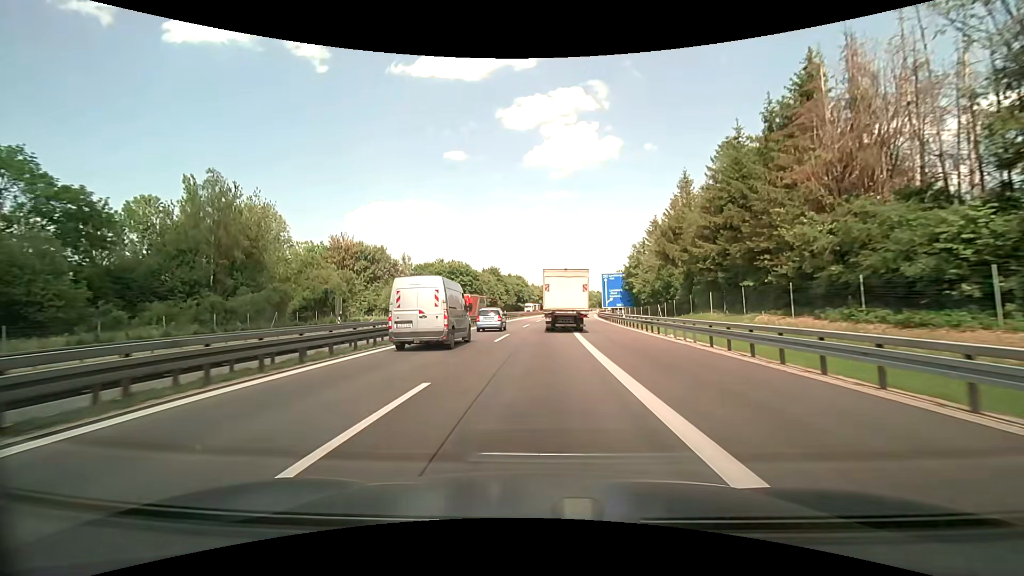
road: motorway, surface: asphalt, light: Day
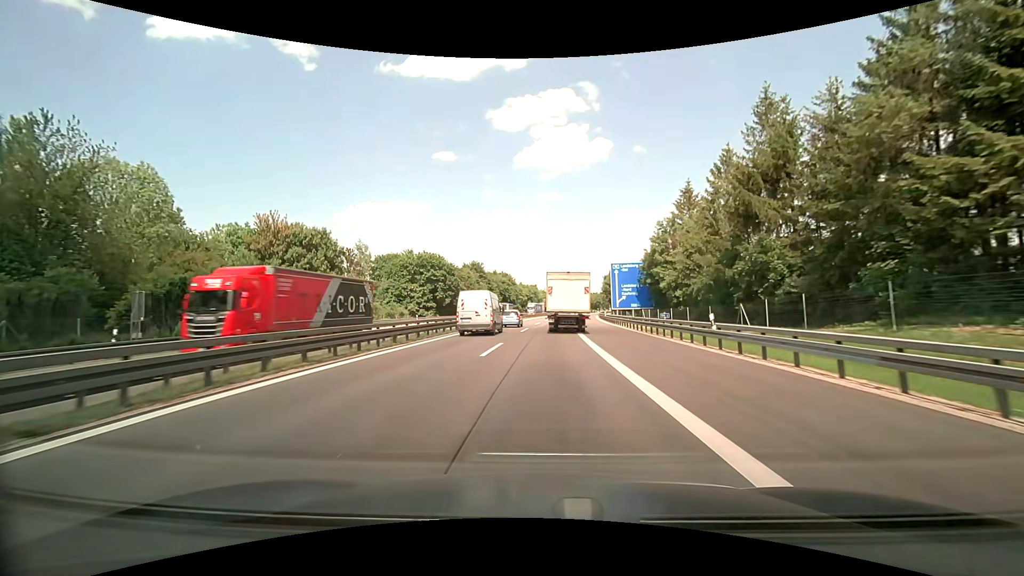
(+0.3, +24.3) m; +1°
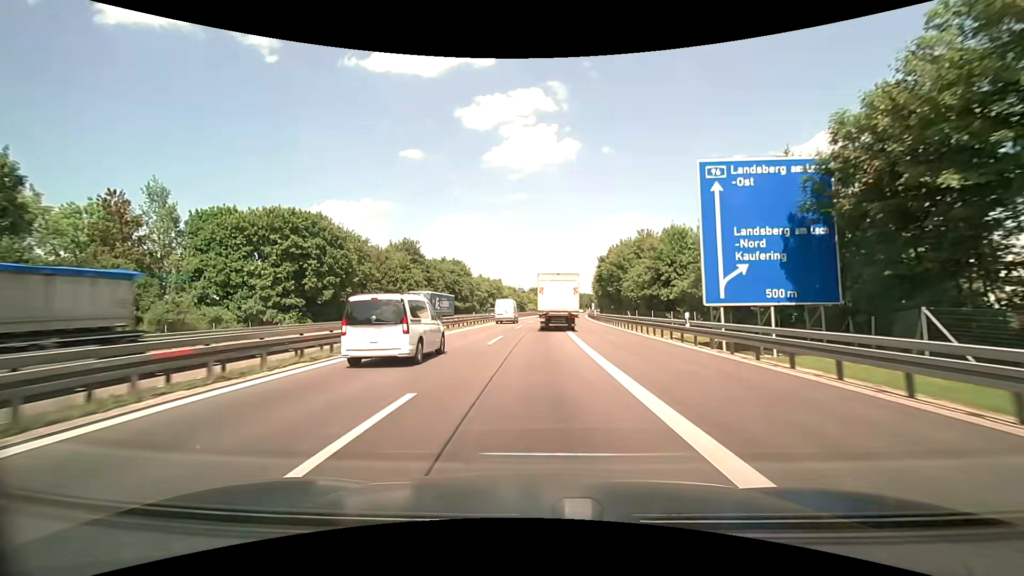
(+1.7, +49.1) m; +4°
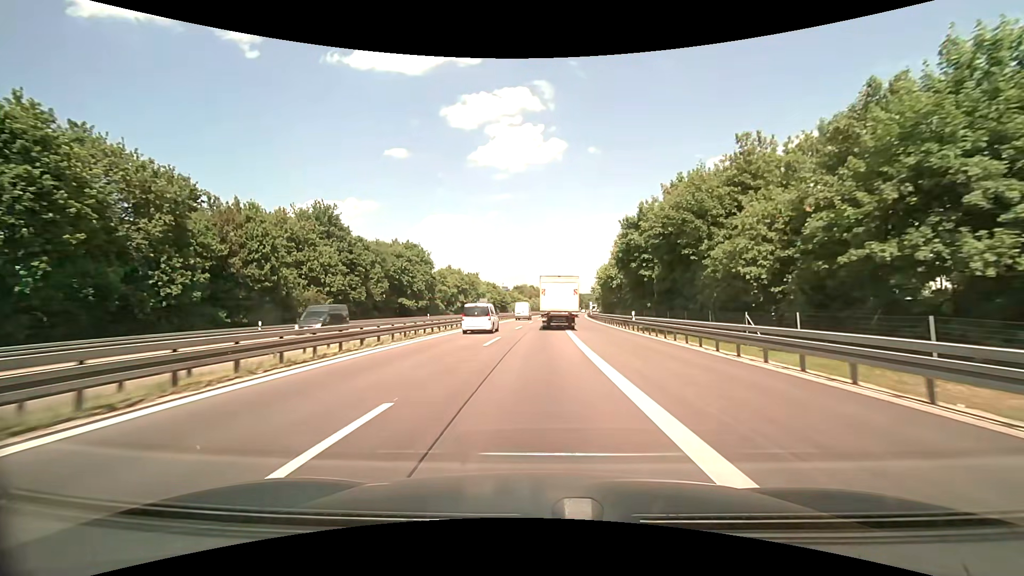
(+0.5, +36.9) m; +2°
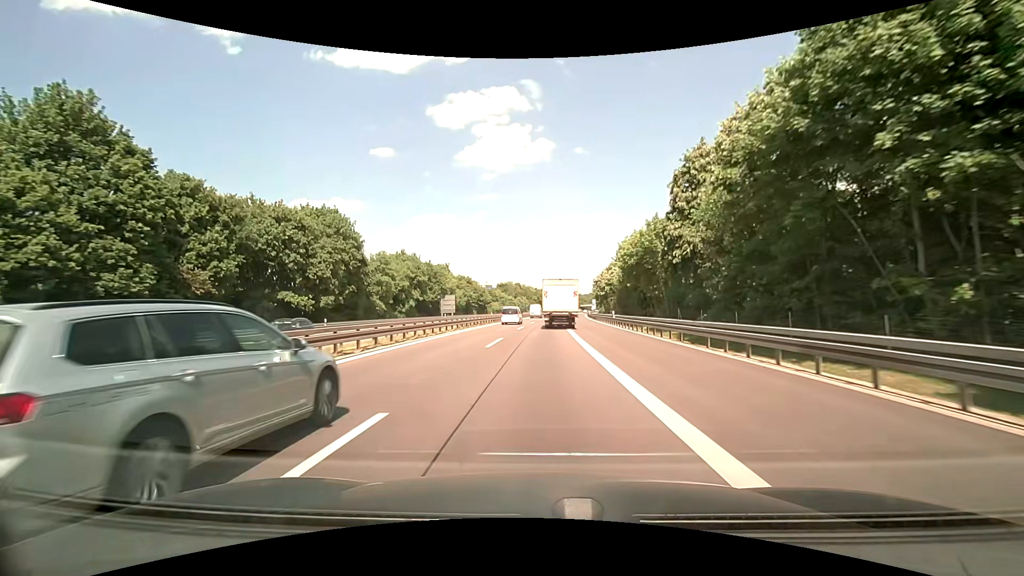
(+0.3, +36.8) m; +1°
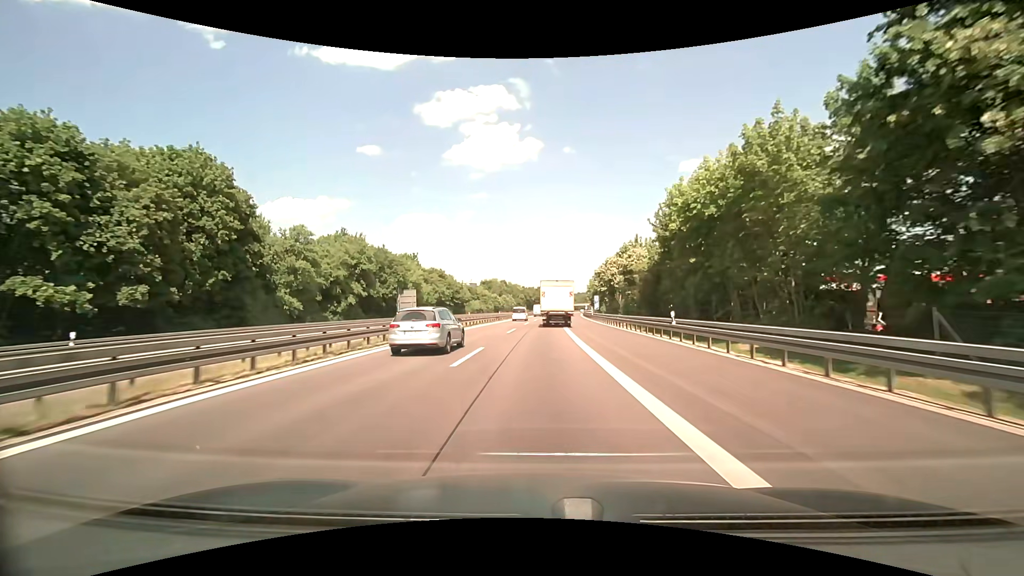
(+0.2, +24.7) m; +1°
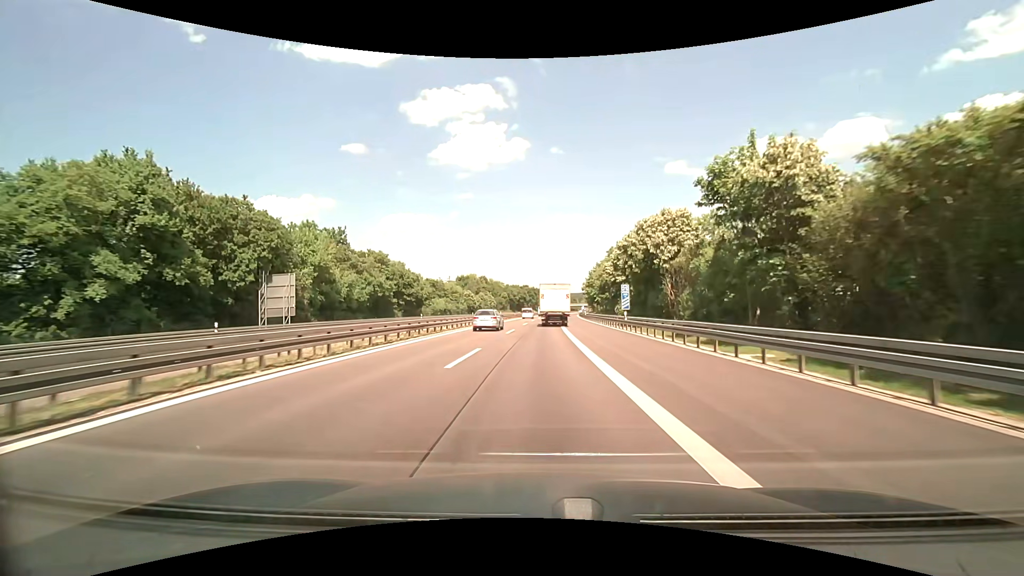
(+0.5, +37.4) m; +2°
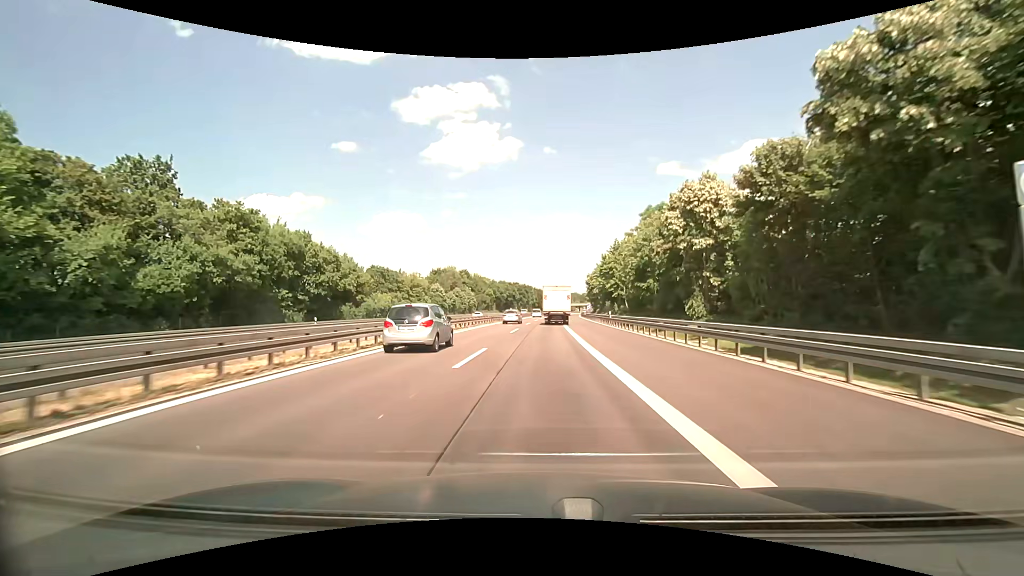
(+0.4, +37.9) m; +1°
(0, +10) (0, +20) (0, +30) (+1, +40) (+1, +50) (+1, +60) (+2, +70) (+2, +80) (+3, +90) (+3, +100) m
